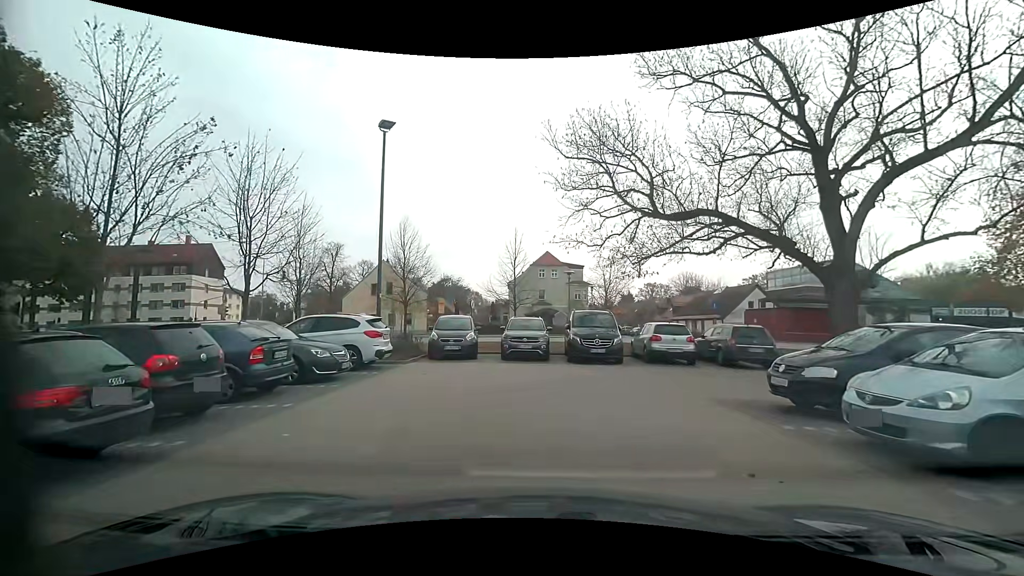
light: Day
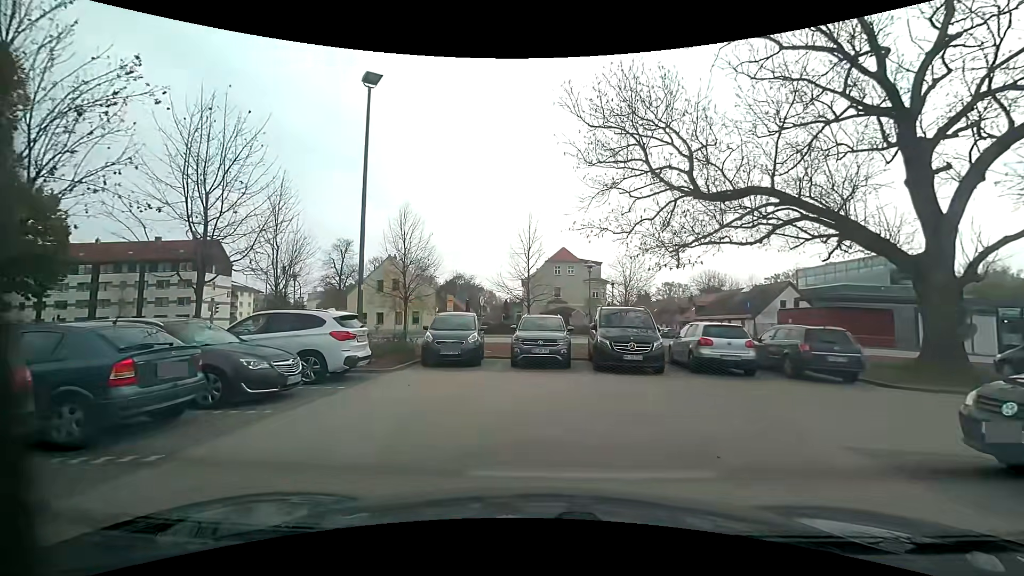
(-0.1, +3.5) m; -2°
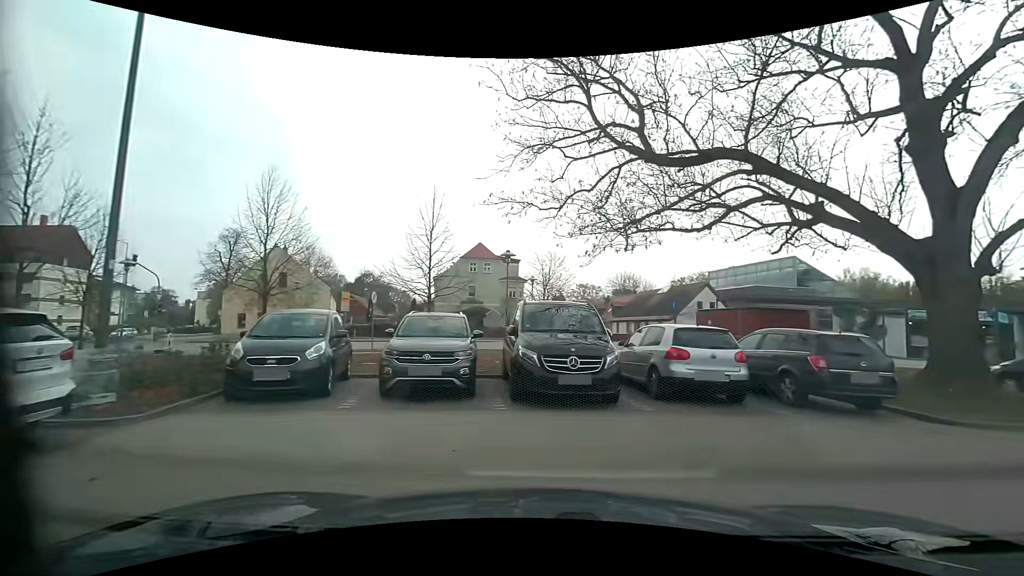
(+0.2, +5.4) m; +10°
